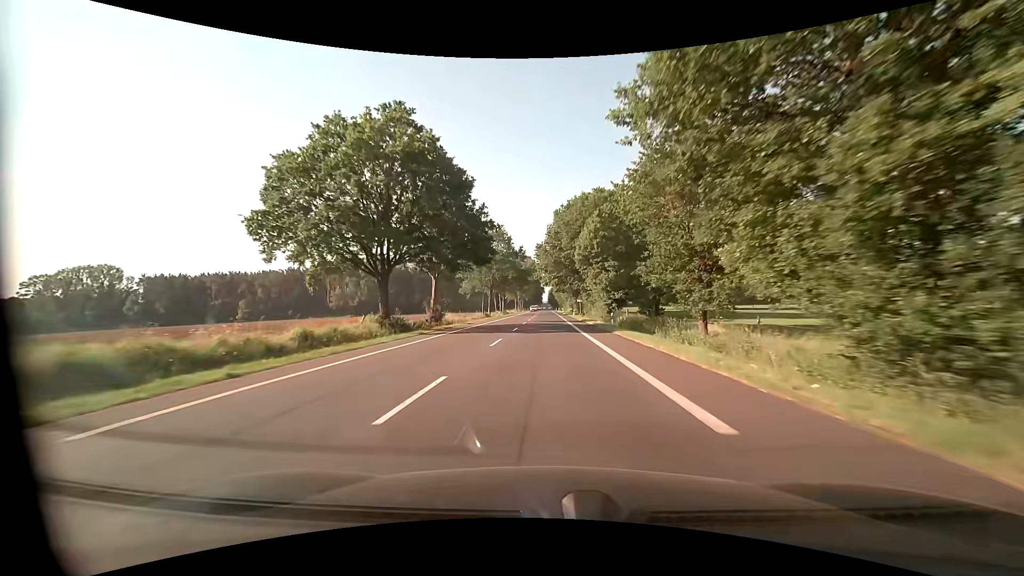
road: primary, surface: asphalt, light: Day
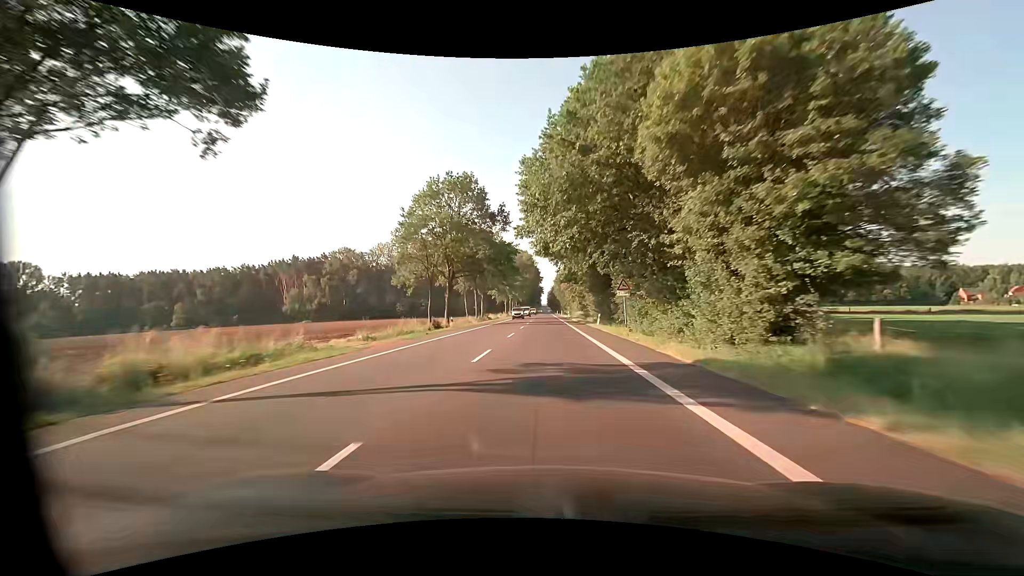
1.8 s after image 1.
(+0.1, +41.2) m; 0°
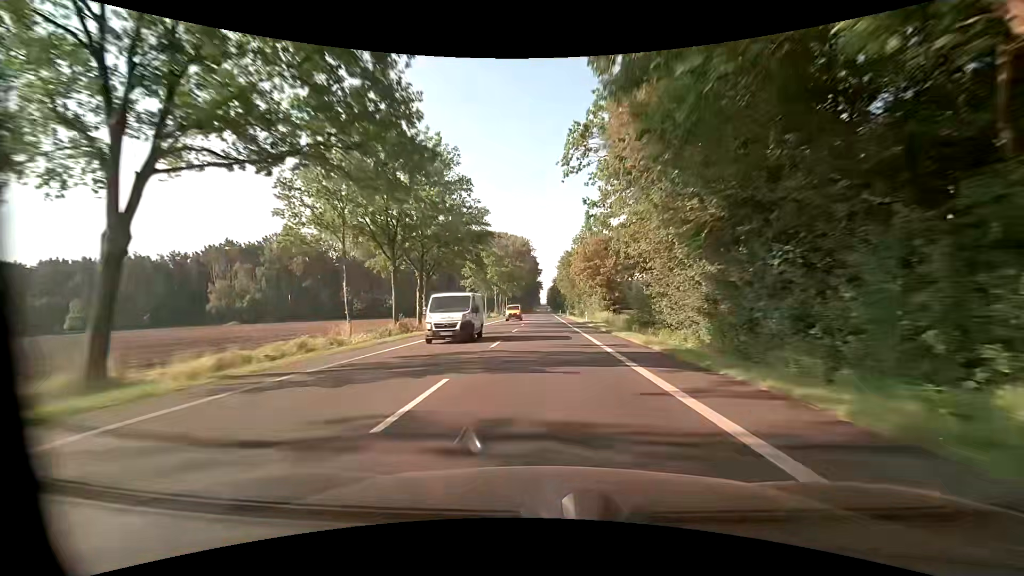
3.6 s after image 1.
(-0.2, +44.0) m; 0°
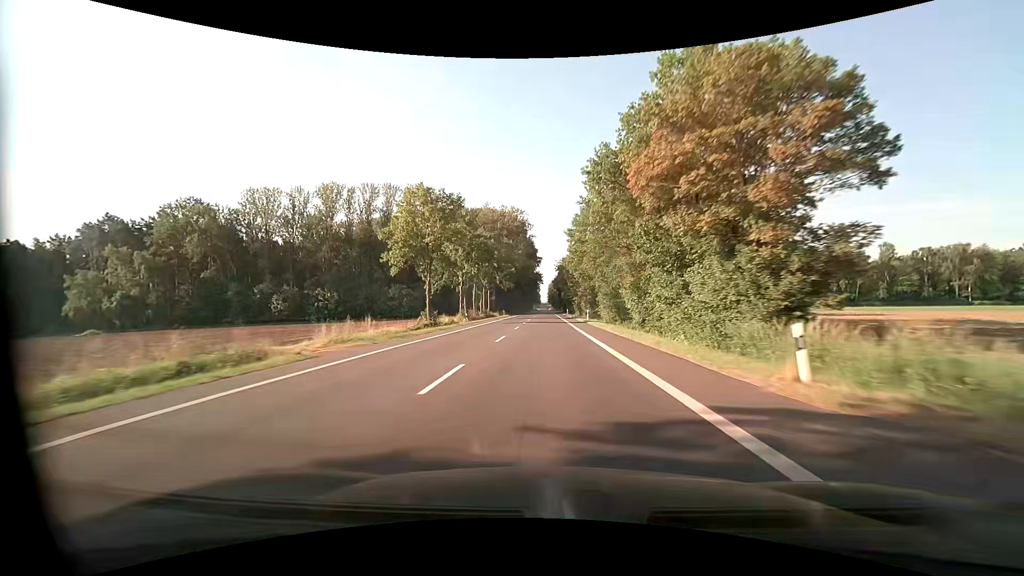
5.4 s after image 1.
(0.0, +46.1) m; 0°
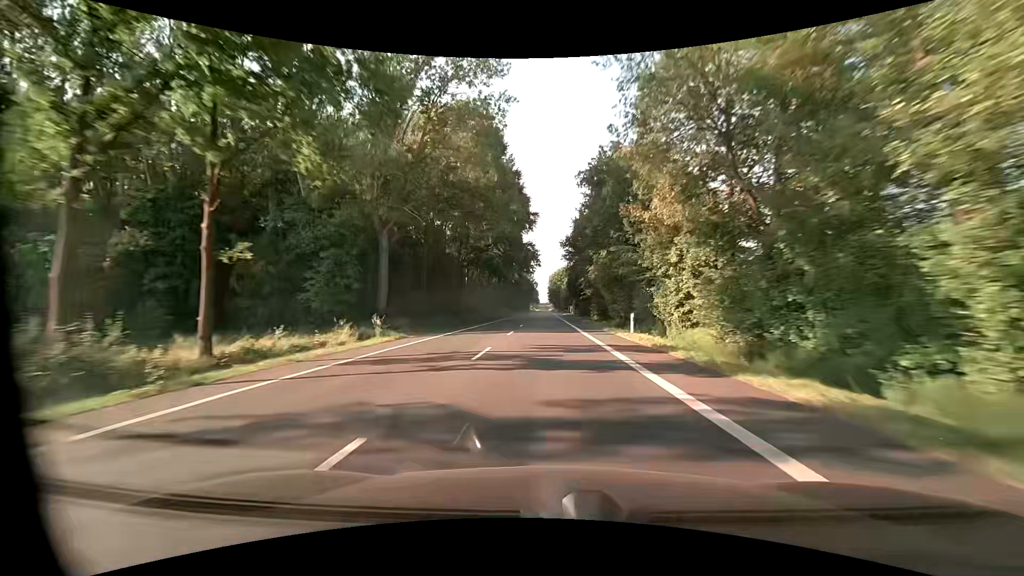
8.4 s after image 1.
(-0.3, +79.0) m; 0°
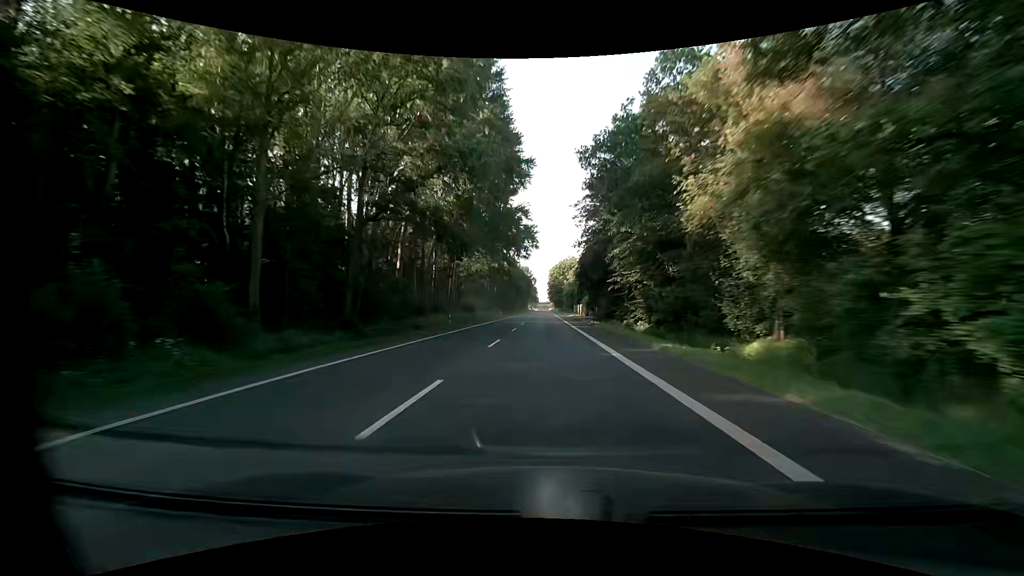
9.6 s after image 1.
(0.0, +32.0) m; 0°
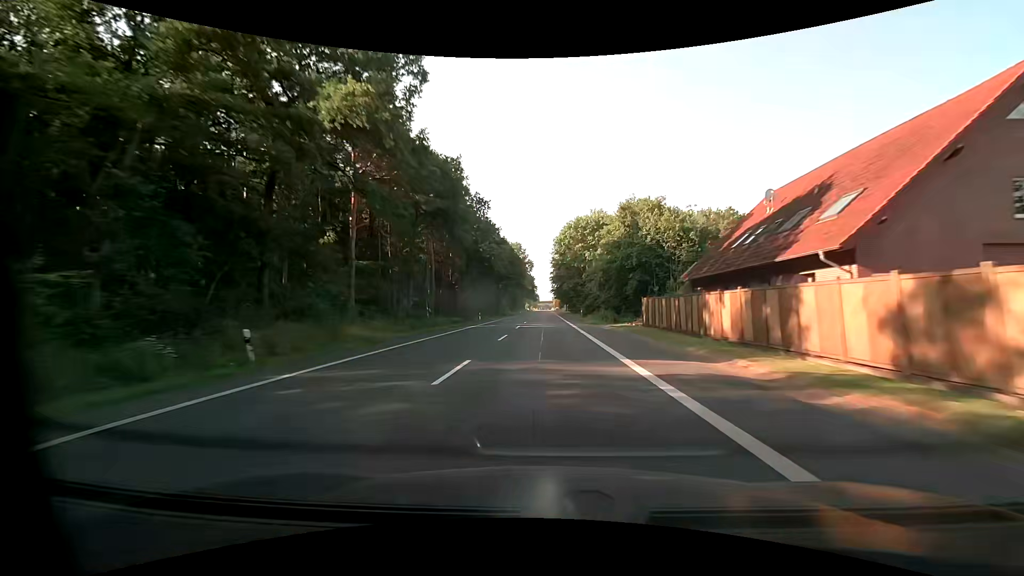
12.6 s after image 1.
(-0.1, +80.8) m; 0°
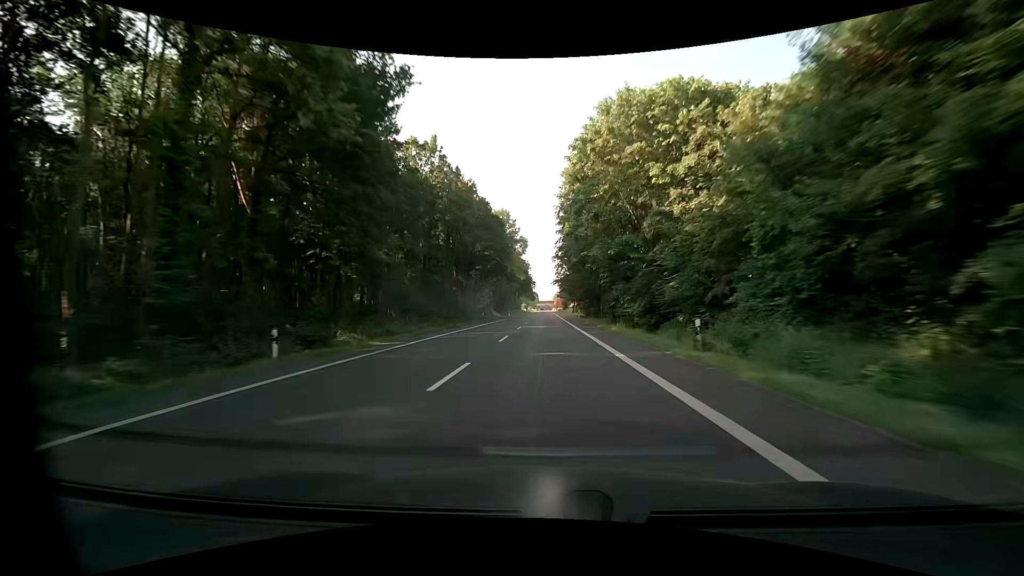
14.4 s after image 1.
(+0.1, +48.7) m; 0°
(0, +10) (0, +20) (0, +30) (0, +40) (0, +50) (0, +60) (0, +70) (0, +80) (0, +90) (0, +100) m
